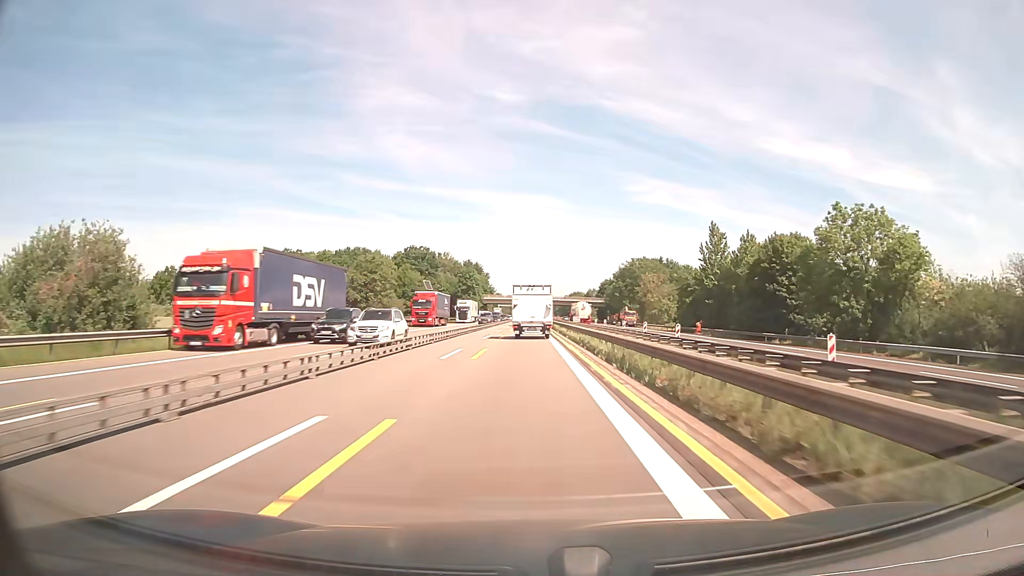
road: motorway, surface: asphalt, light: Day
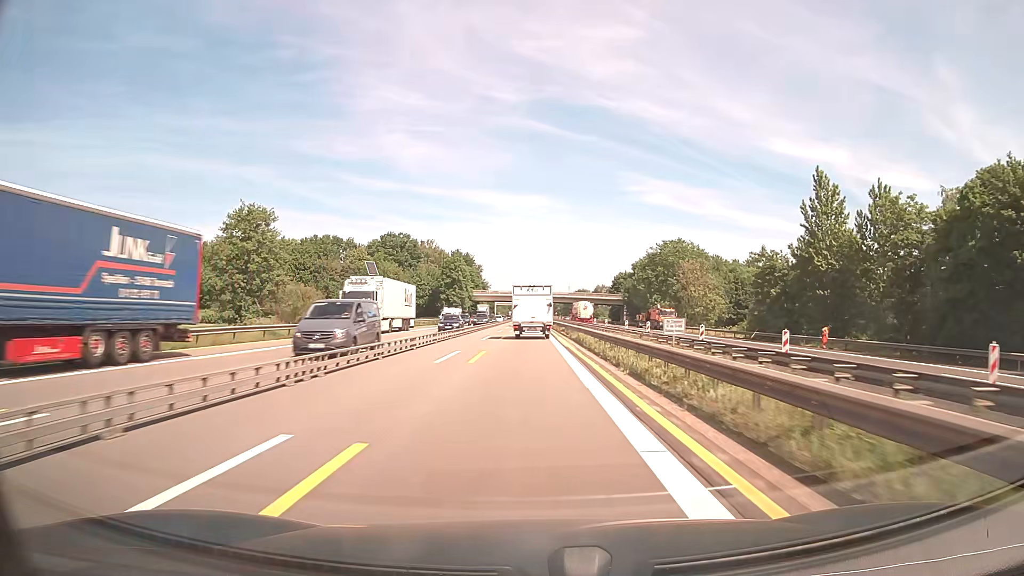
(0.0, +37.7) m; 0°
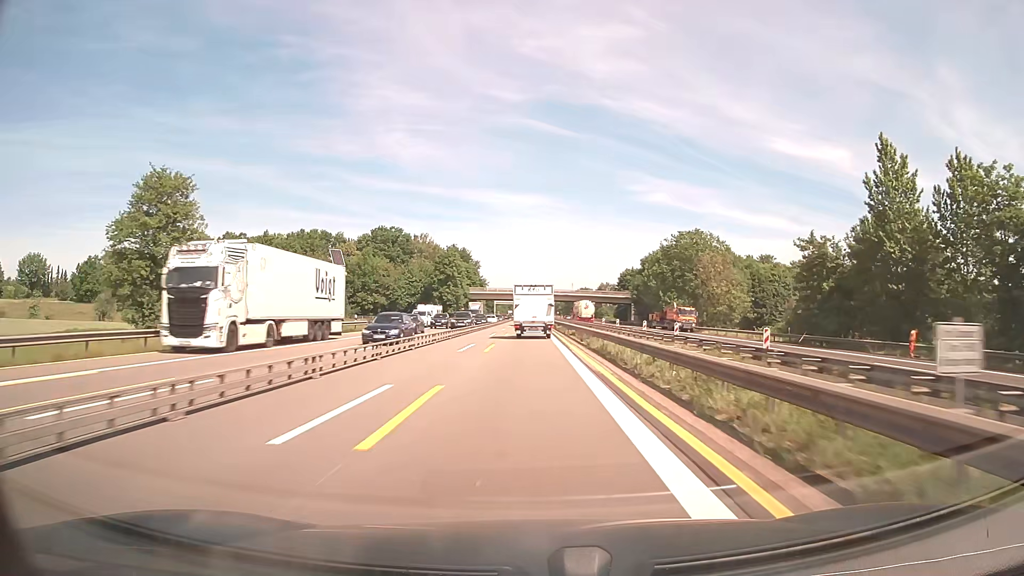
(0.0, +12.6) m; 0°
(0, +10) (0, +20) (0, +30) (0, +40) (0, +50) (0, +60) (0, +70) (0, +80) (0, +90) (0, +100) m
